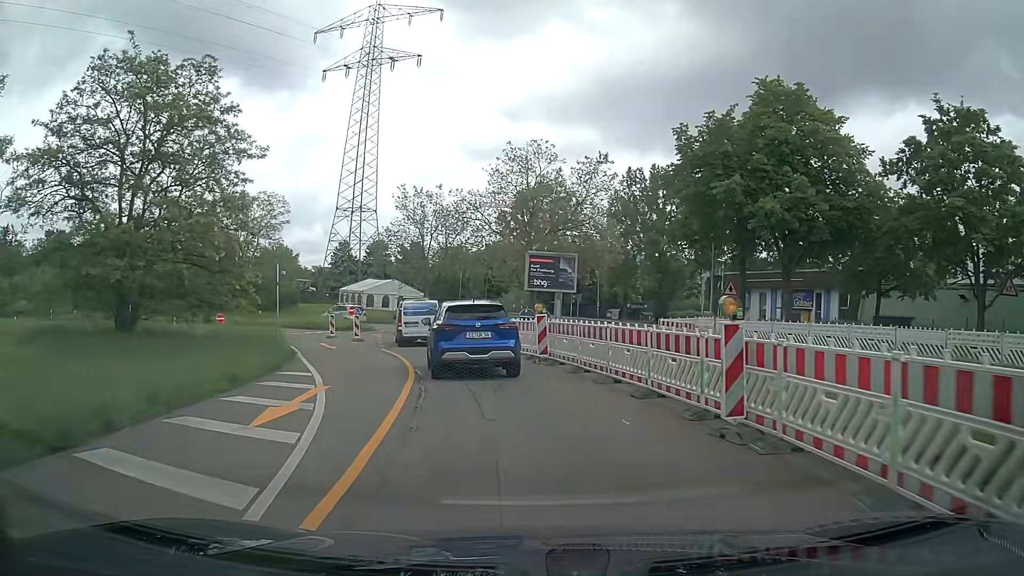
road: tertiary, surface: asphalt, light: Day
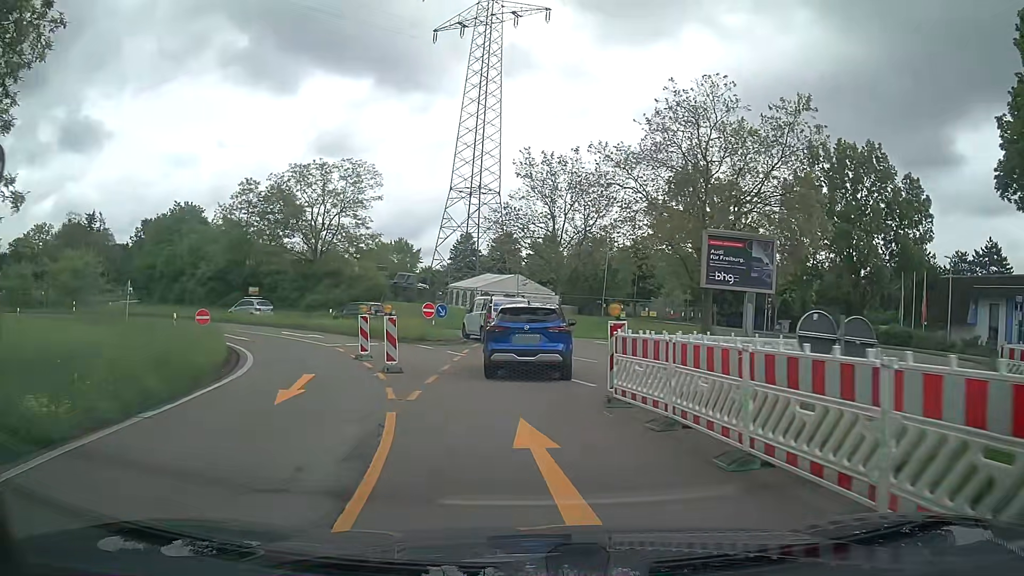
(-1.6, +17.1) m; -12°
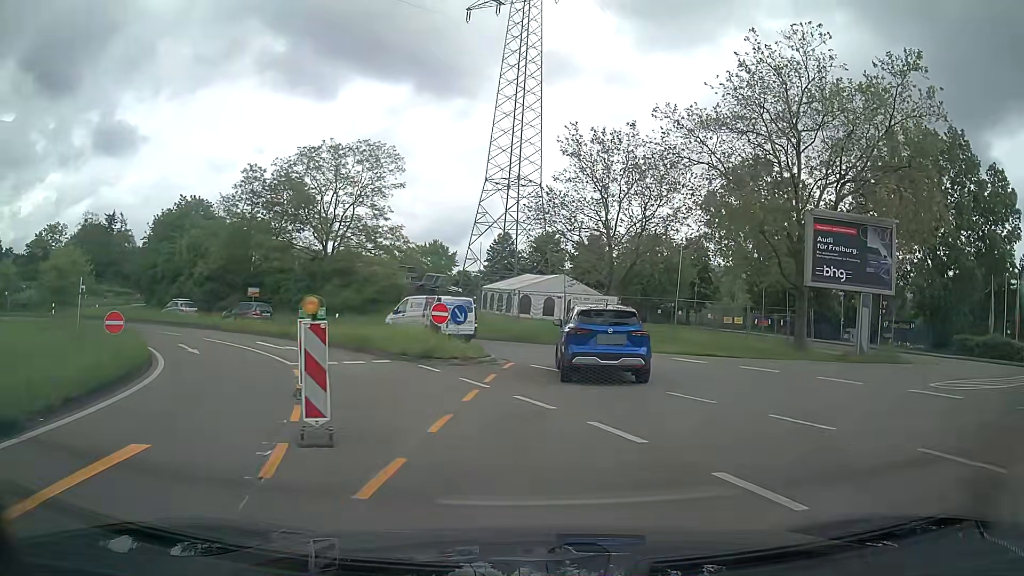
(-0.4, +8.5) m; -4°
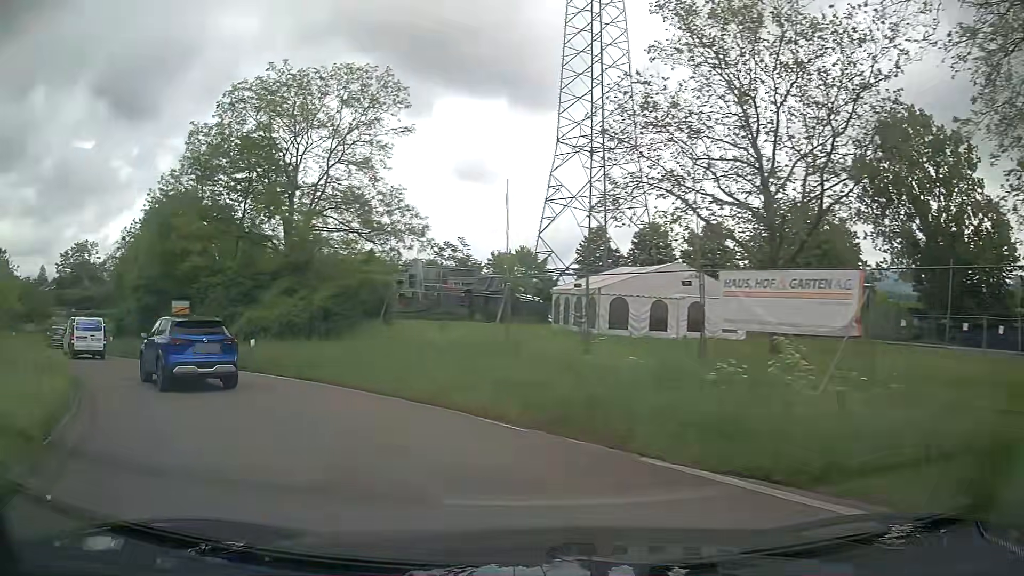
(+1.1, +20.7) m; -7°
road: trunk_link
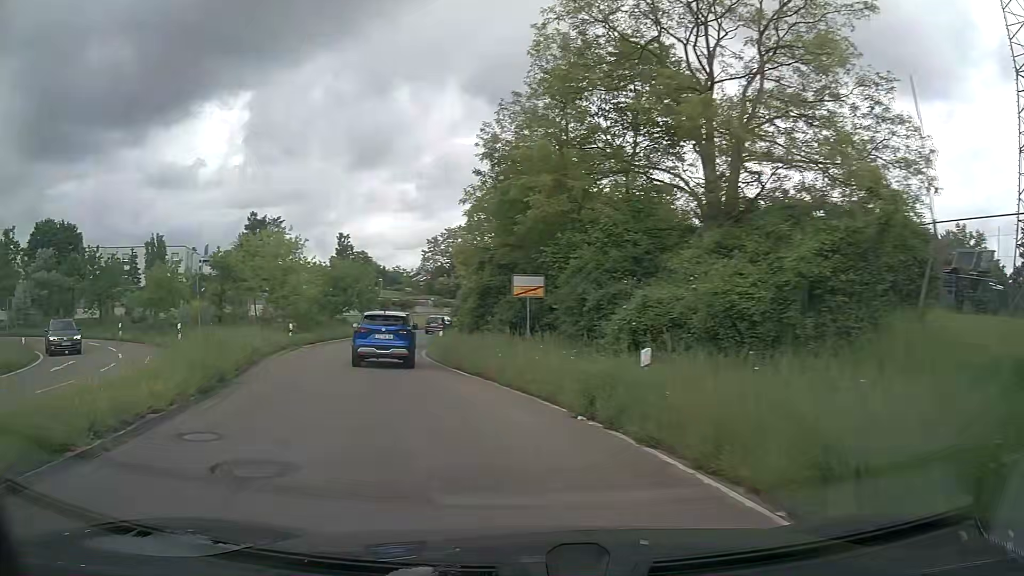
(-4.1, +12.4) m; -34°
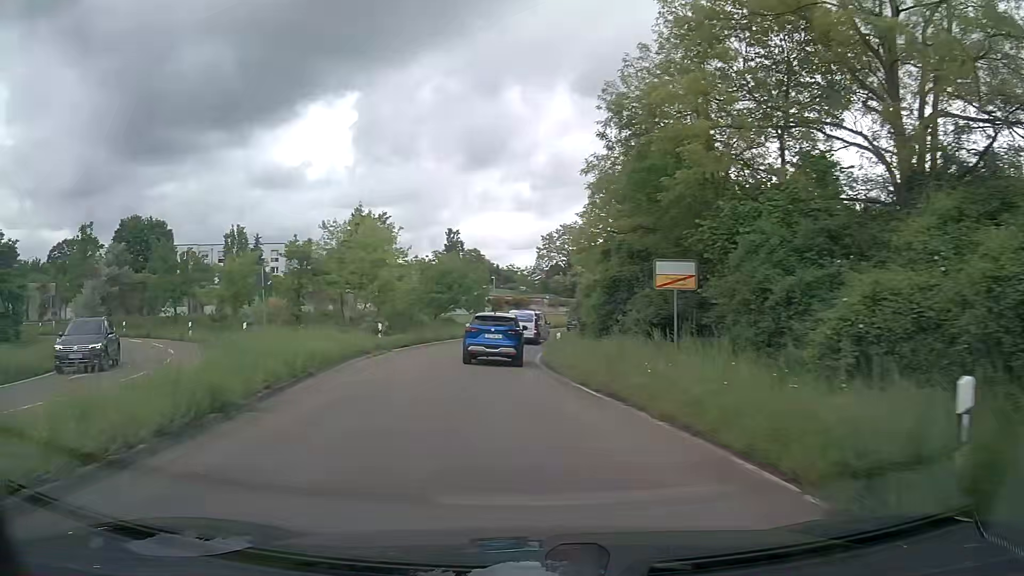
(-0.5, +4.8) m; -10°
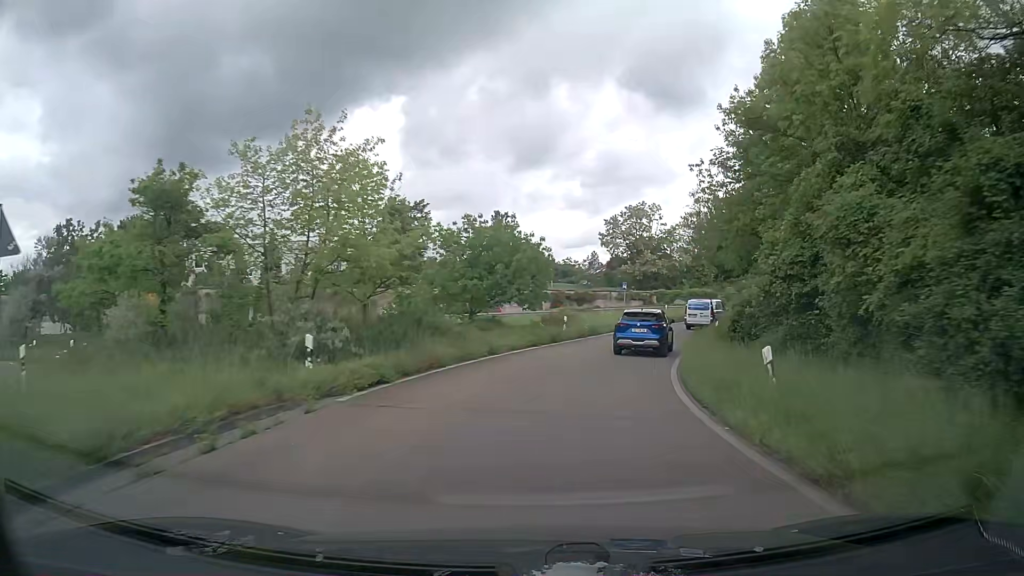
(-1.5, +16.3) m; -6°
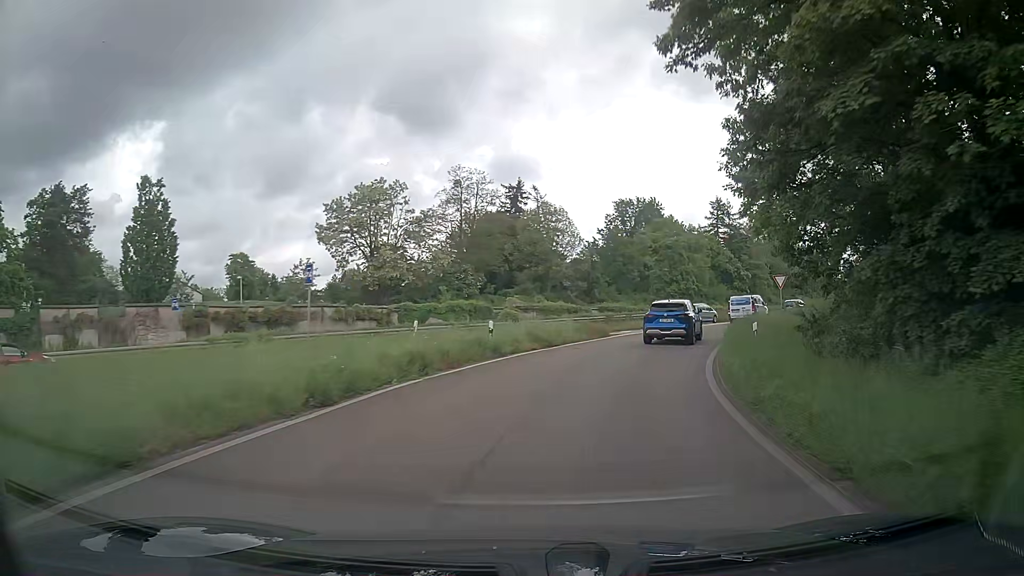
(+5.6, +32.4) m; +21°
(+1, +10) (+3, +20) (+6, +29) (+10, +38) (+16, +46) (+22, +54) (+28, +62) (+34, +70) (+41, +78) (+47, +86) m
